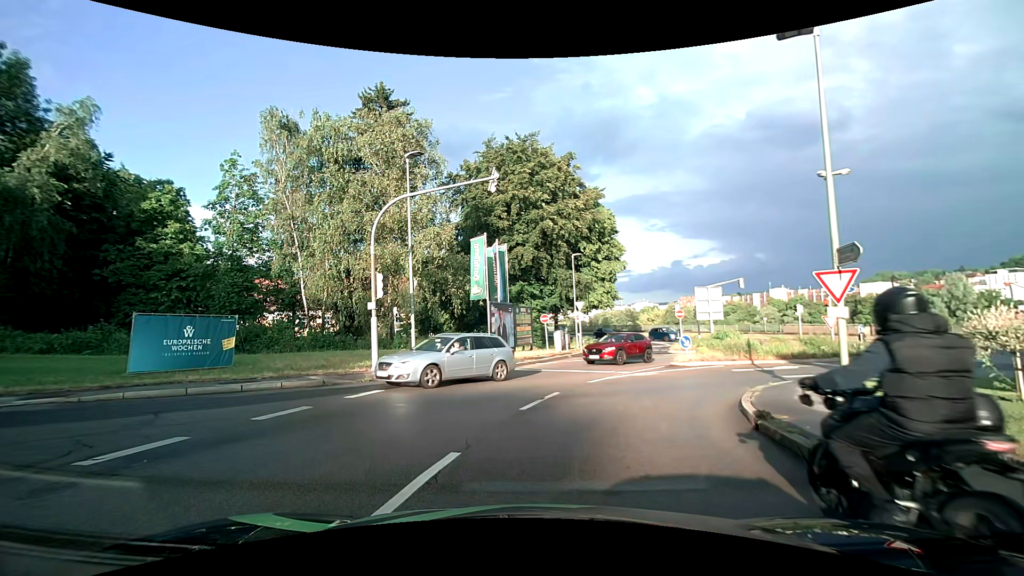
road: tertiary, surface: asphalt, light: Day
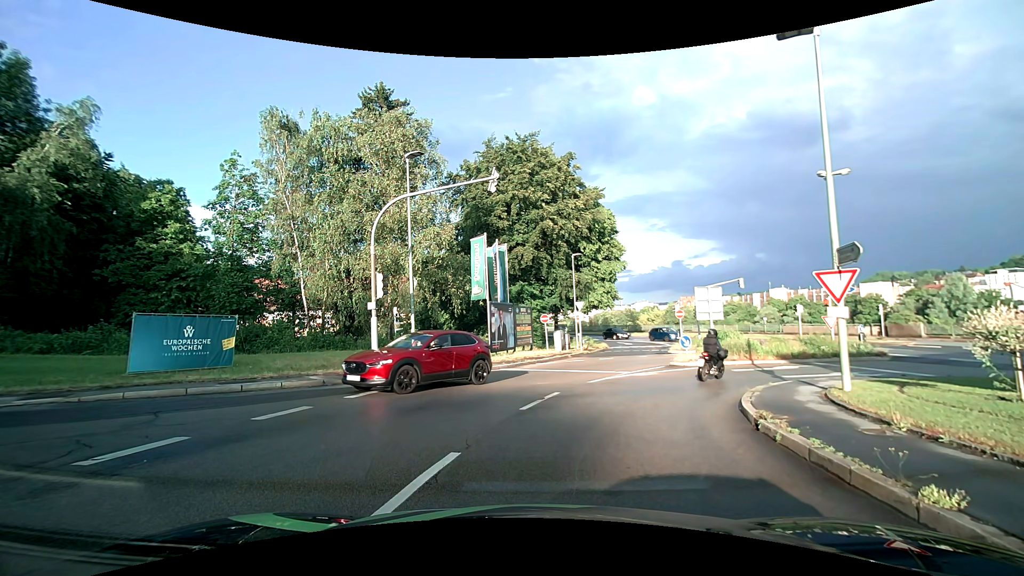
(0.0, 0.0) m; 0°
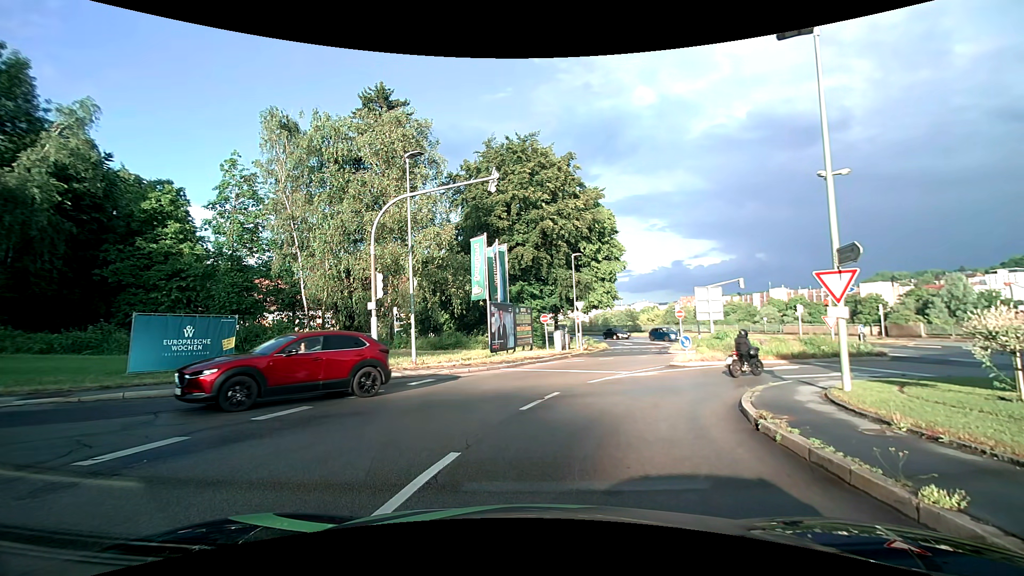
(0.0, 0.0) m; 0°
(-5, +8) (-15, +8) (-25, +8) (-35, +9) (-45, +8) (-51, +1) (-50, -9) (-47, -19) (-44, -28) (-41, -38) m
